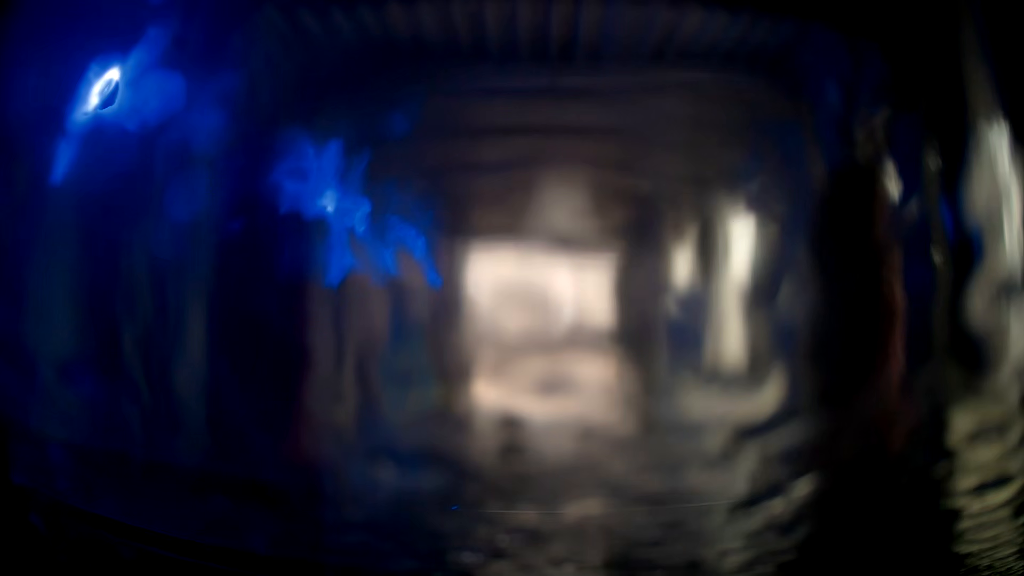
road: service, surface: asphalt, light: Day
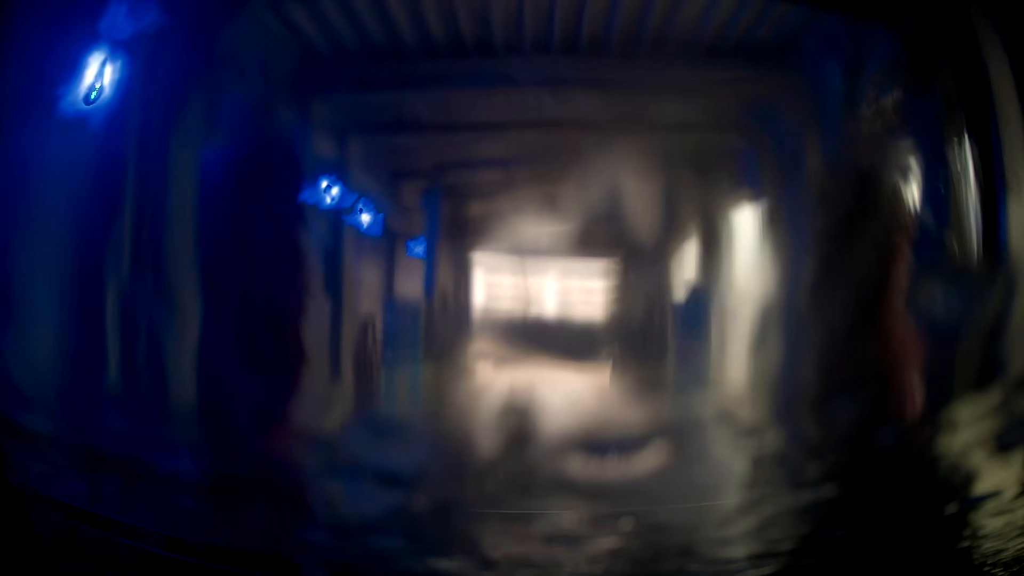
(0.0, +0.1) m; 0°
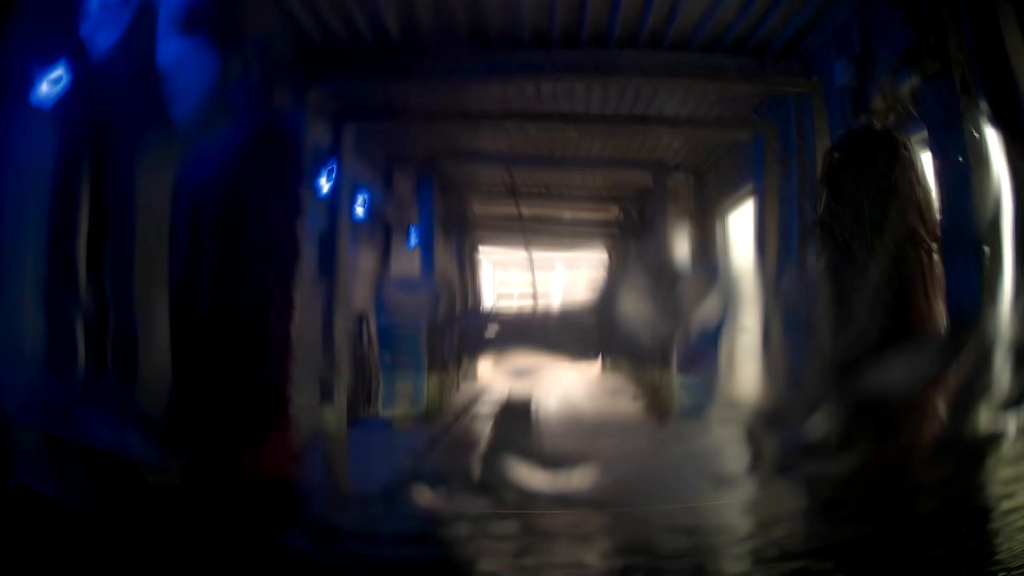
(0.0, +0.1) m; 0°
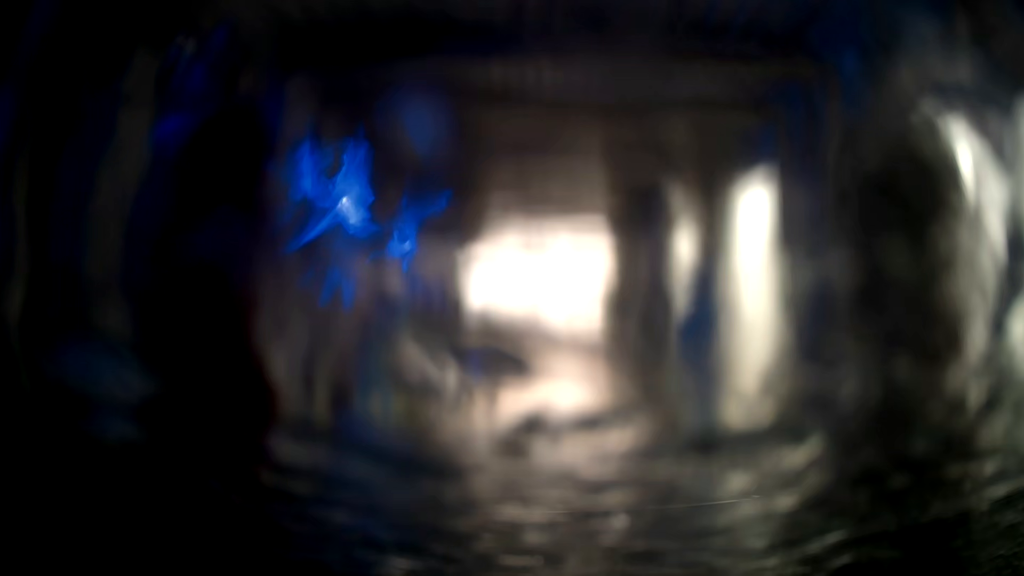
(0.0, +0.2) m; 0°
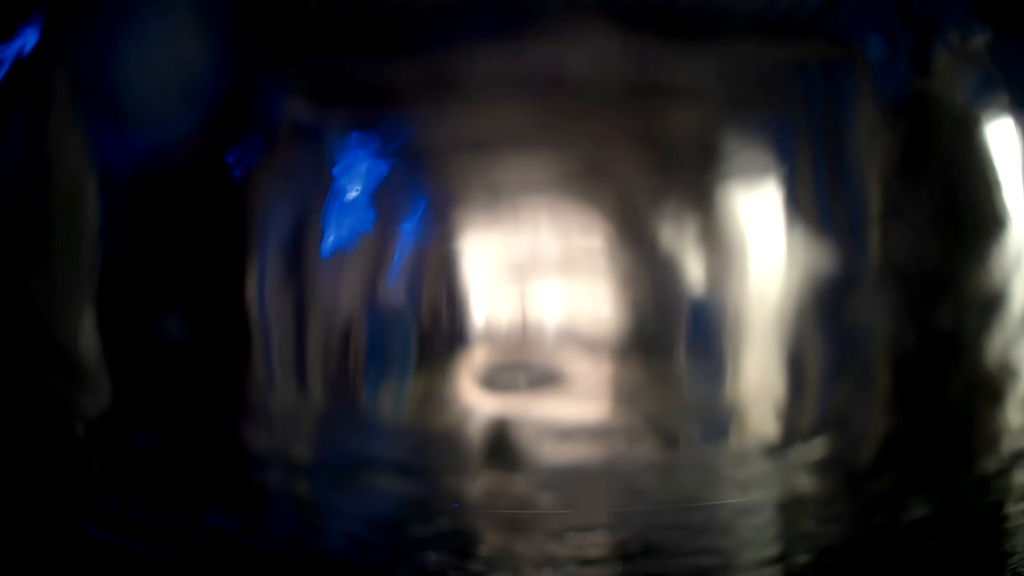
(0.0, +0.2) m; 0°
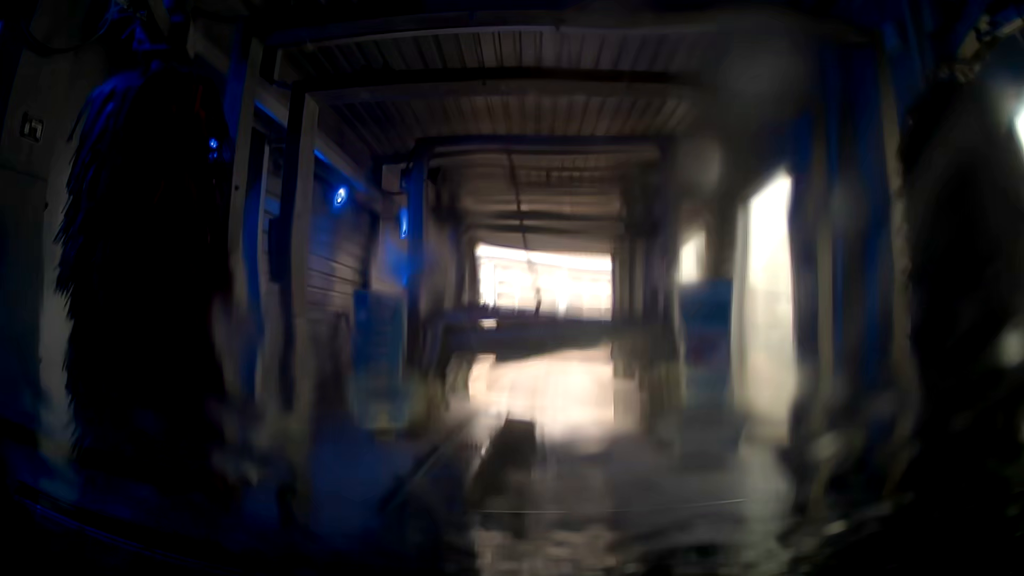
(0.0, +0.1) m; 0°
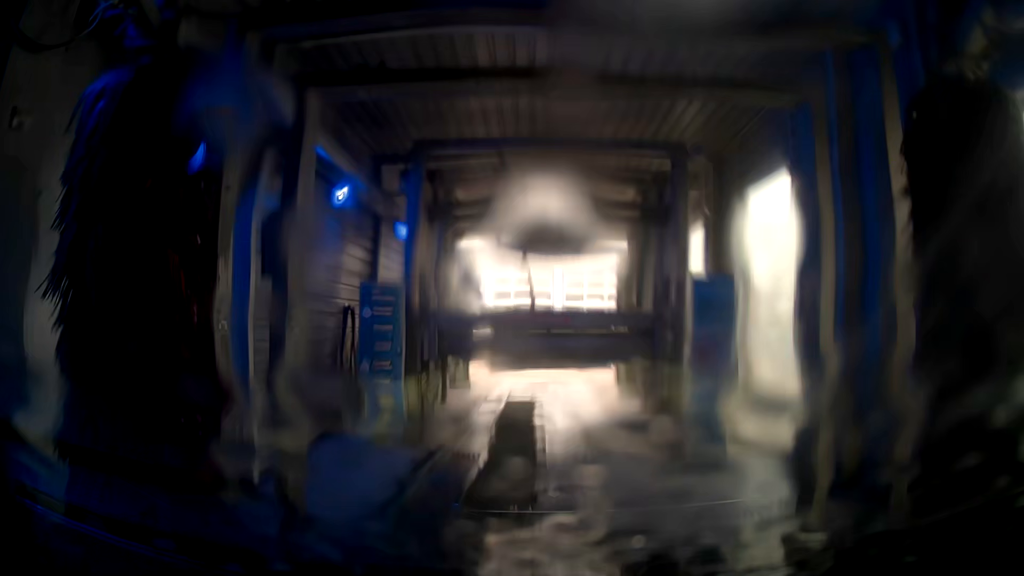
(0.0, 0.0) m; 0°
